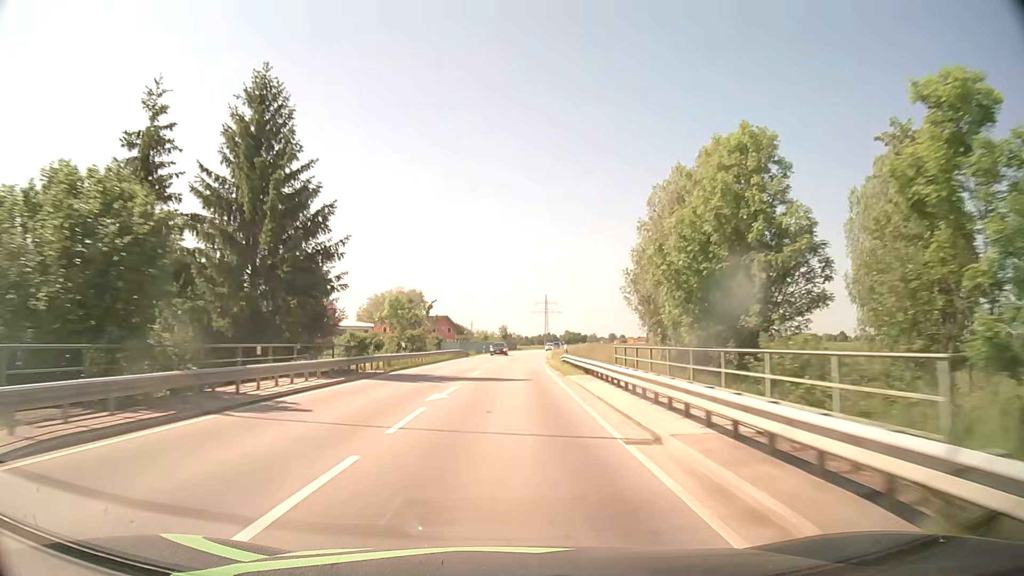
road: secondary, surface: asphalt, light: Day
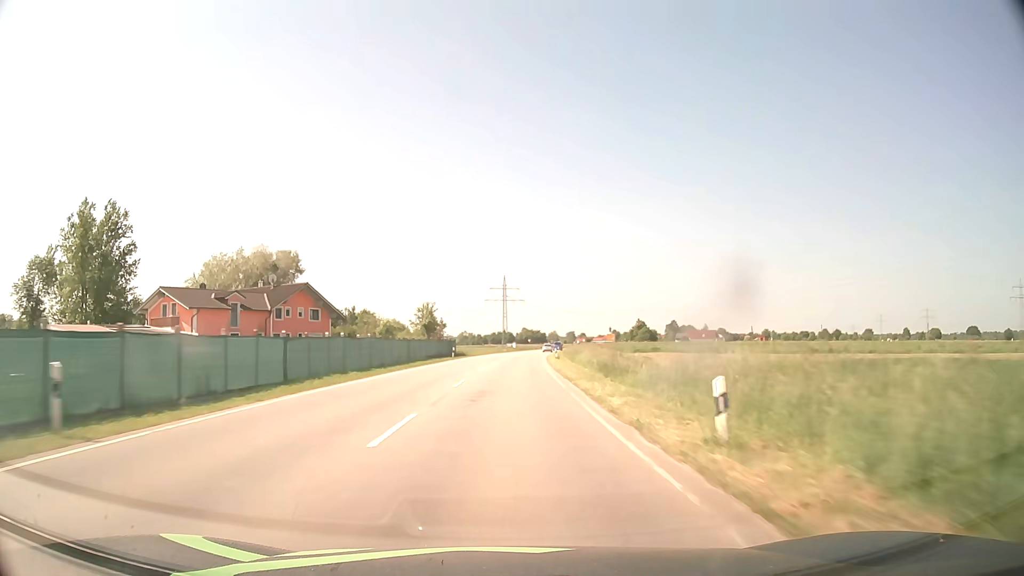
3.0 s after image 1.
(+2.8, +79.0) m; +4°
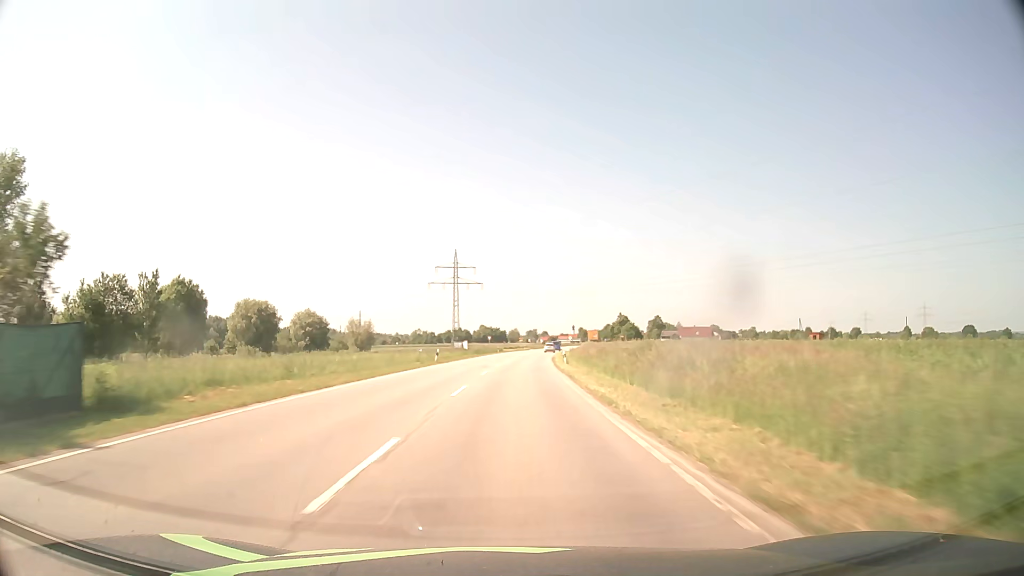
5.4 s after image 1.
(+1.7, +63.3) m; +3°
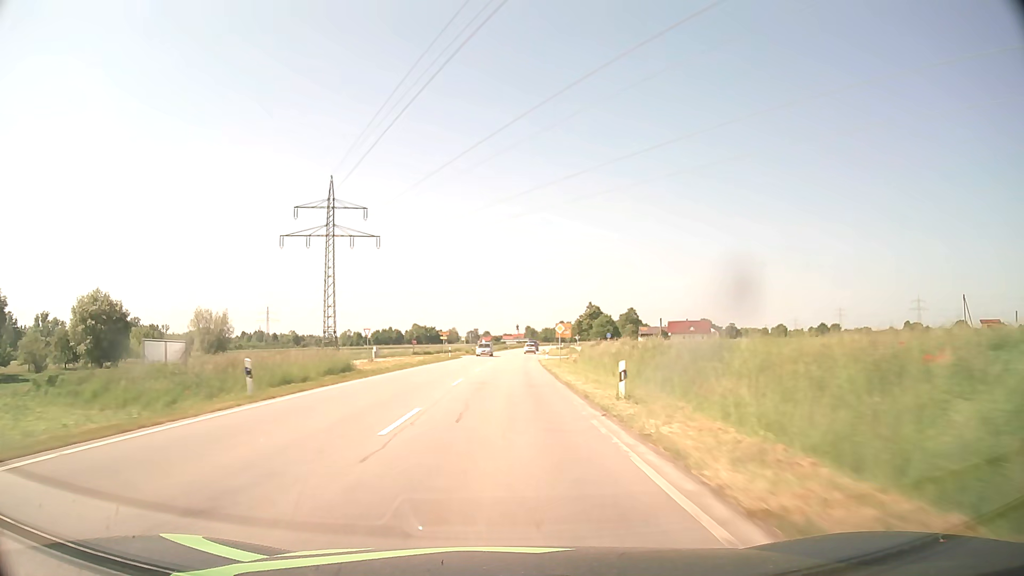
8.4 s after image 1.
(+3.8, +79.2) m; +5°
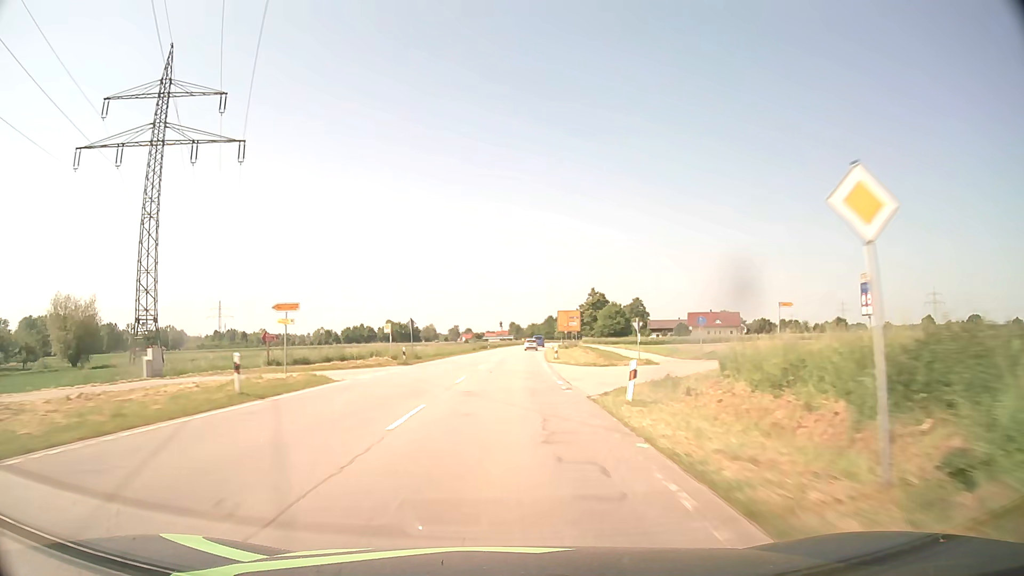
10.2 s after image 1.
(+0.7, +47.5) m; +1°
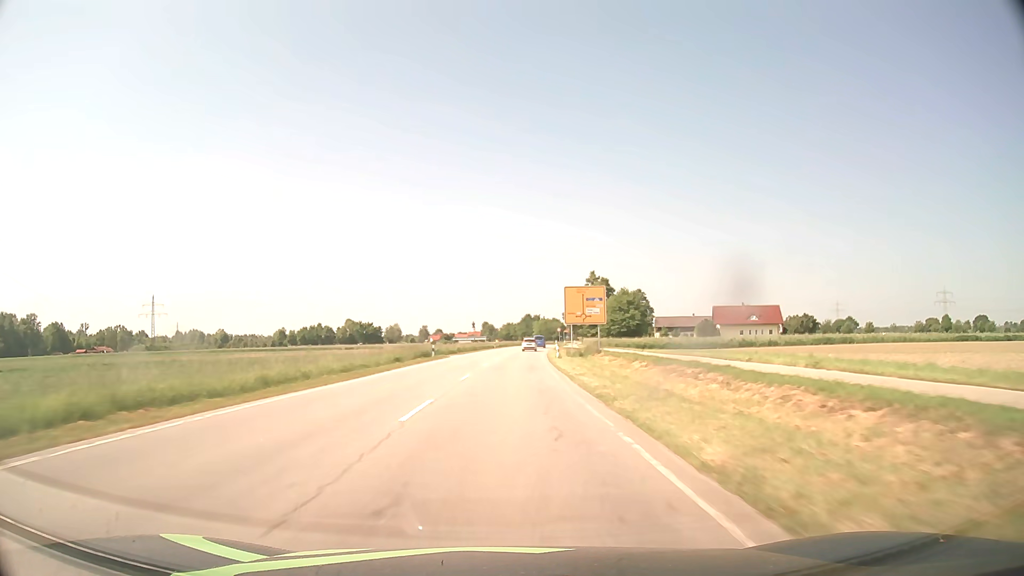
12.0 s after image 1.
(+0.9, +47.0) m; +2°
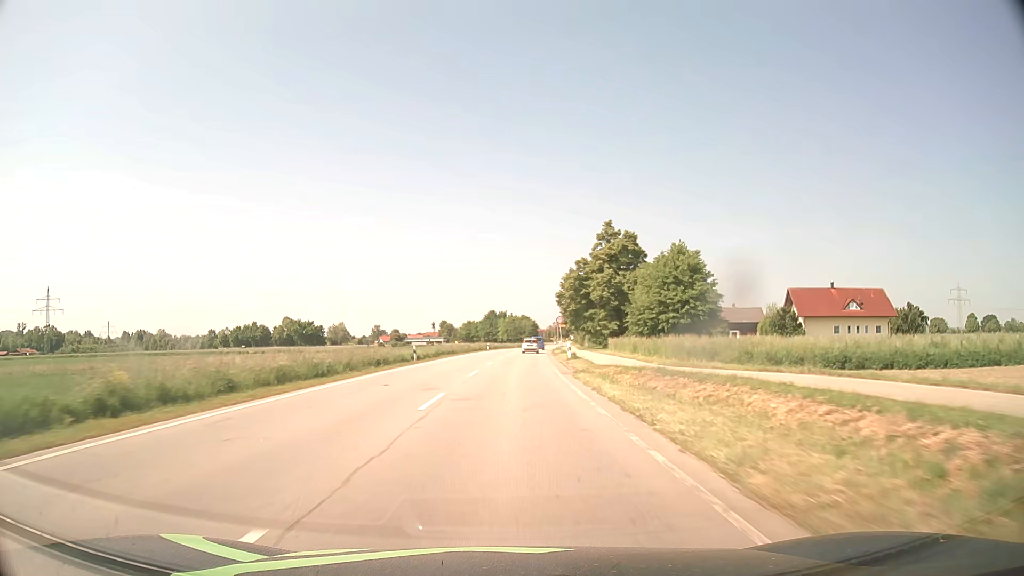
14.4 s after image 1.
(+1.6, +58.2) m; +3°
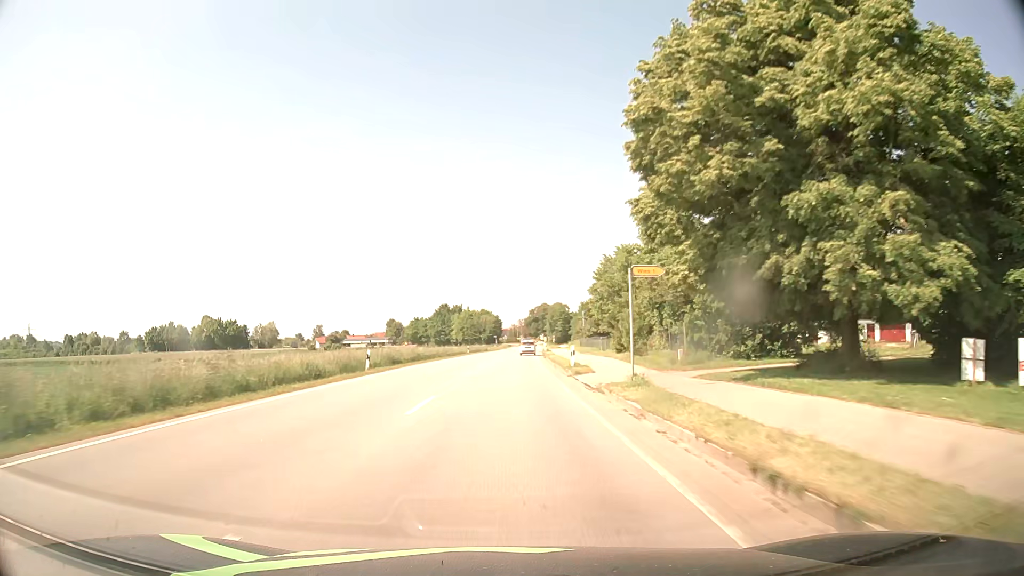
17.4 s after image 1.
(+1.9, +59.6) m; +3°
(0, +10) (0, +20) (0, +30) (0, +40) (+1, +50) (+1, +60) (+1, +70) (+2, +80) (+2, +90) (+3, +100) m
